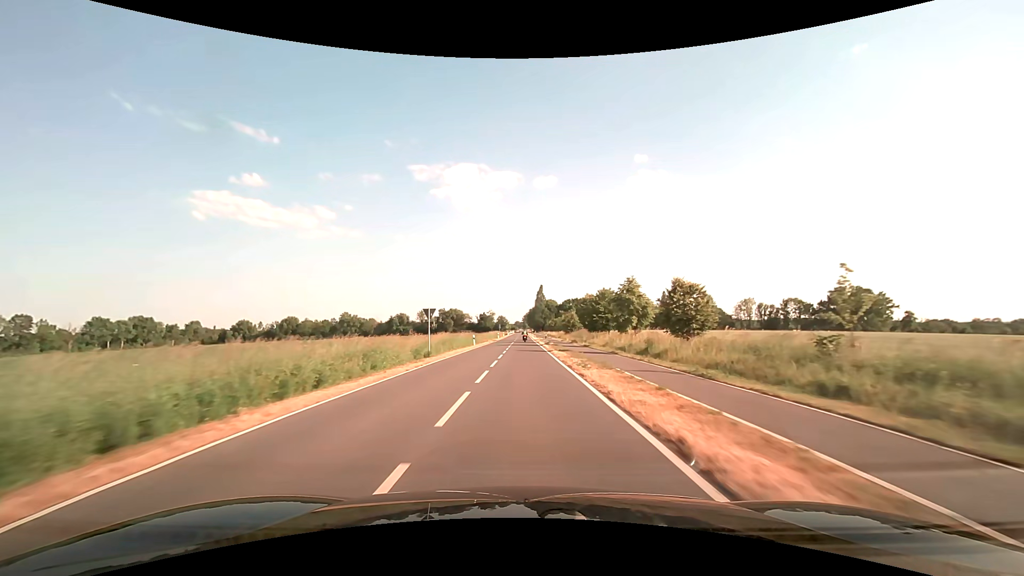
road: tertiary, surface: asphalt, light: Day
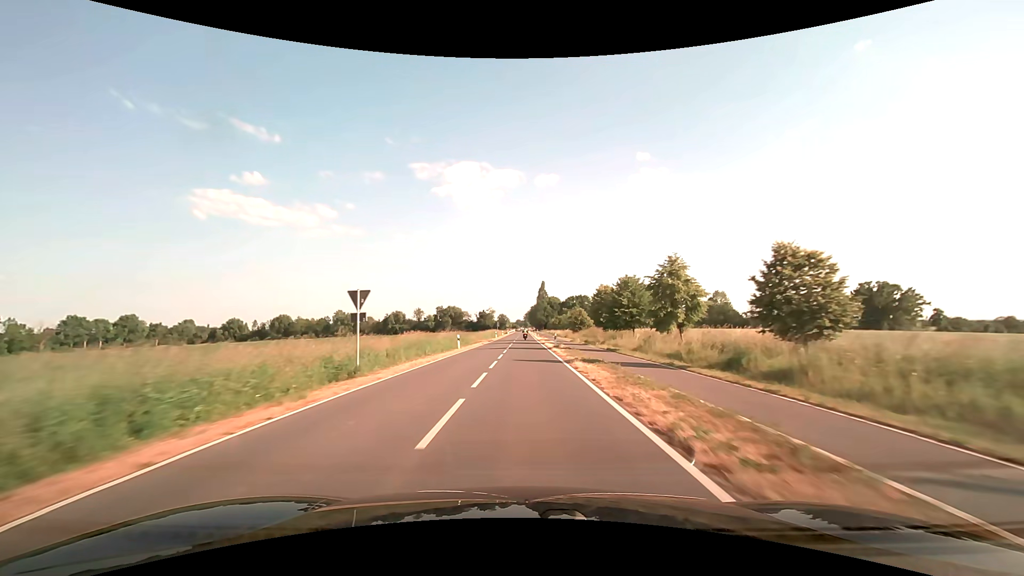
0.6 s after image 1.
(0.0, +13.5) m; 0°
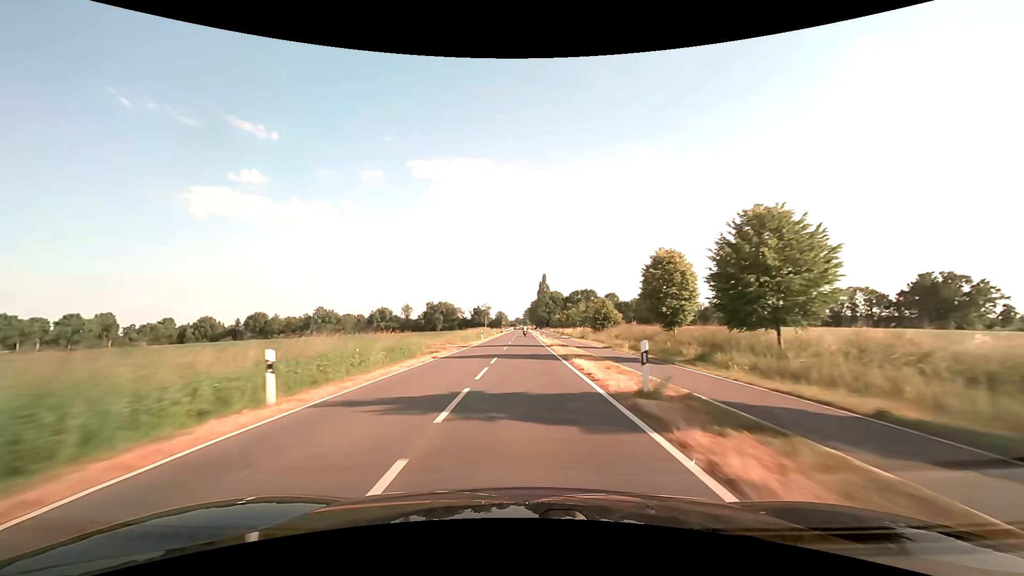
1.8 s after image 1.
(+0.1, +28.7) m; 0°
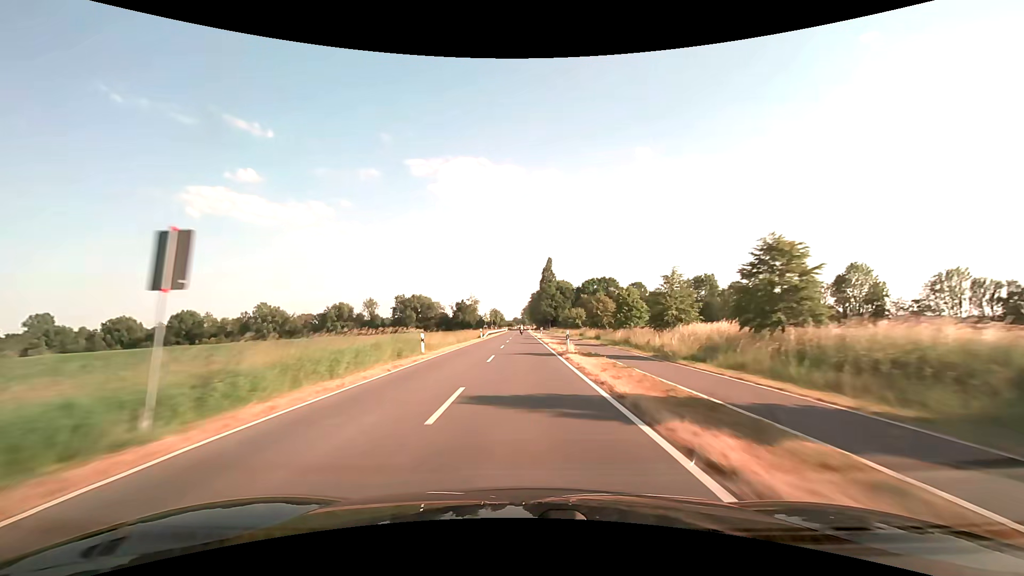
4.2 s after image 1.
(-0.1, +61.2) m; 0°
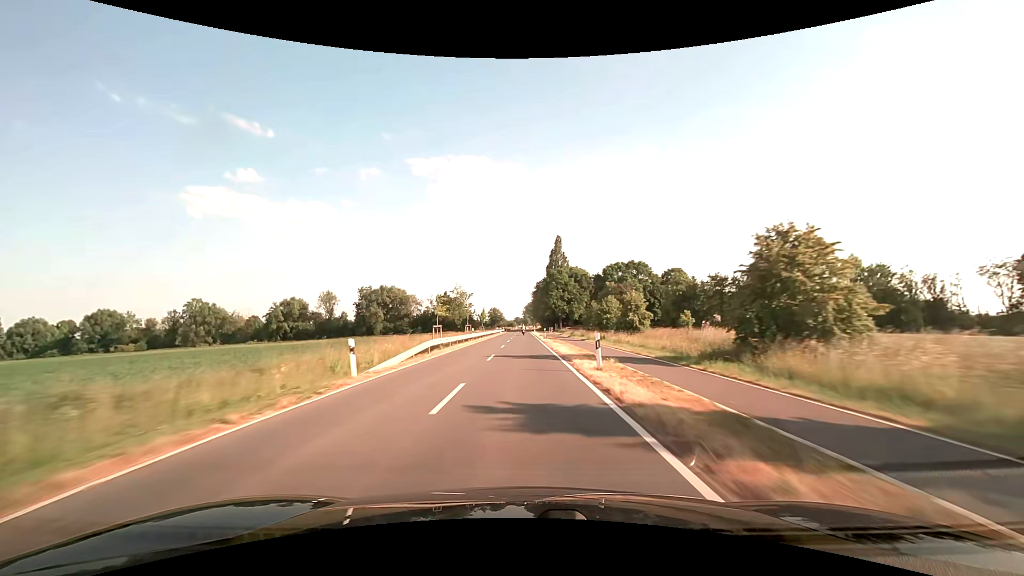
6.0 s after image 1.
(0.0, +47.0) m; 0°
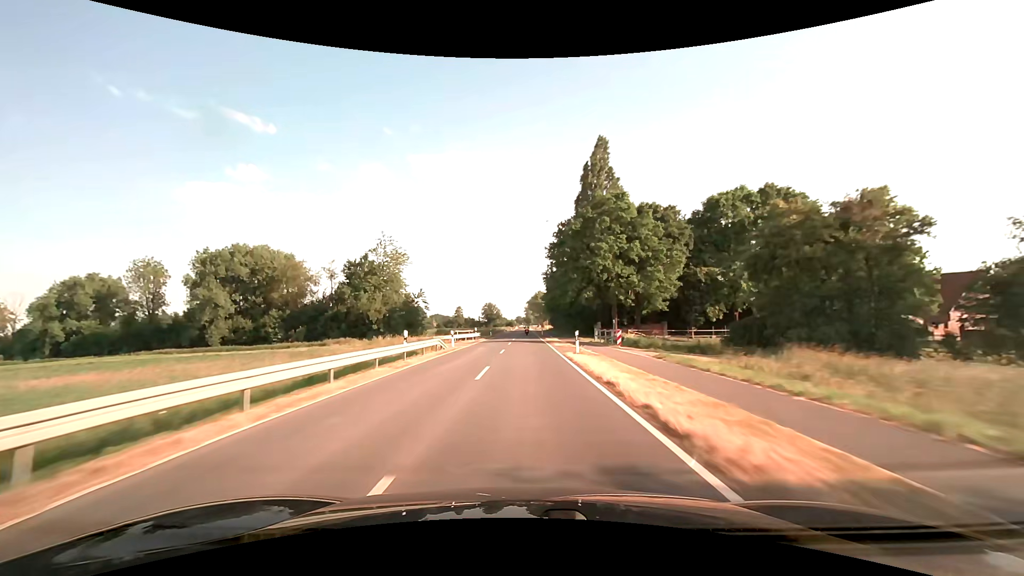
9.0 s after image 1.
(-0.2, +78.9) m; 0°
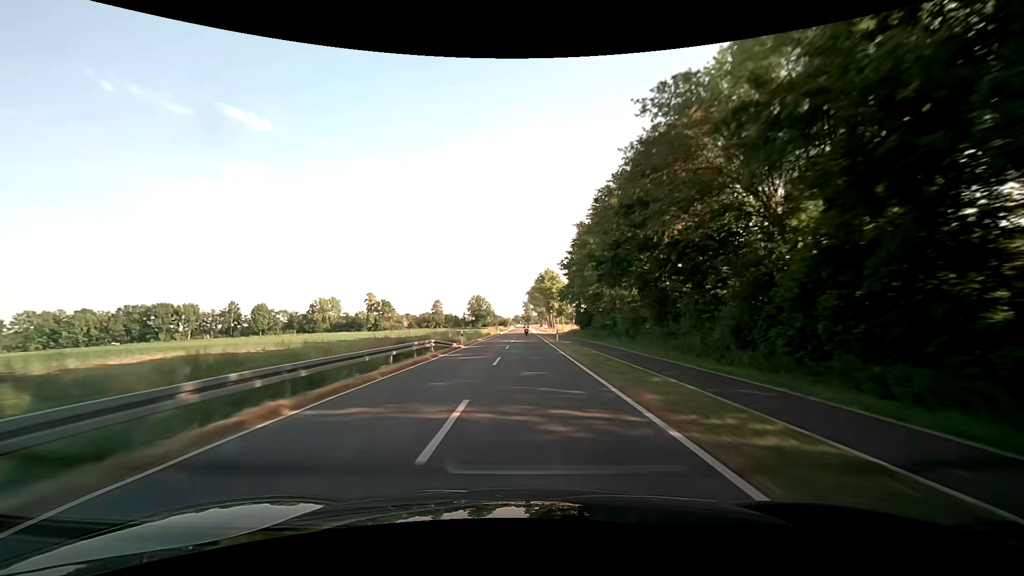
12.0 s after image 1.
(0.0, +79.2) m; 0°
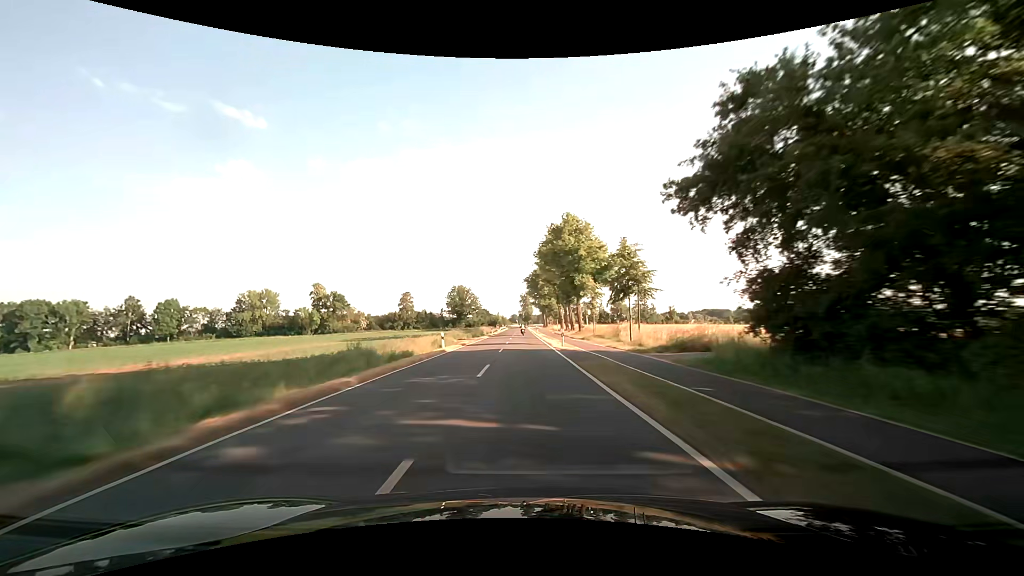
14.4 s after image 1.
(+0.1, +63.6) m; 0°
(0, +10) (0, +20) (0, +30) (0, +40) (0, +50) (0, +60) (0, +70) (0, +80) (0, +90) (0, +100) m
